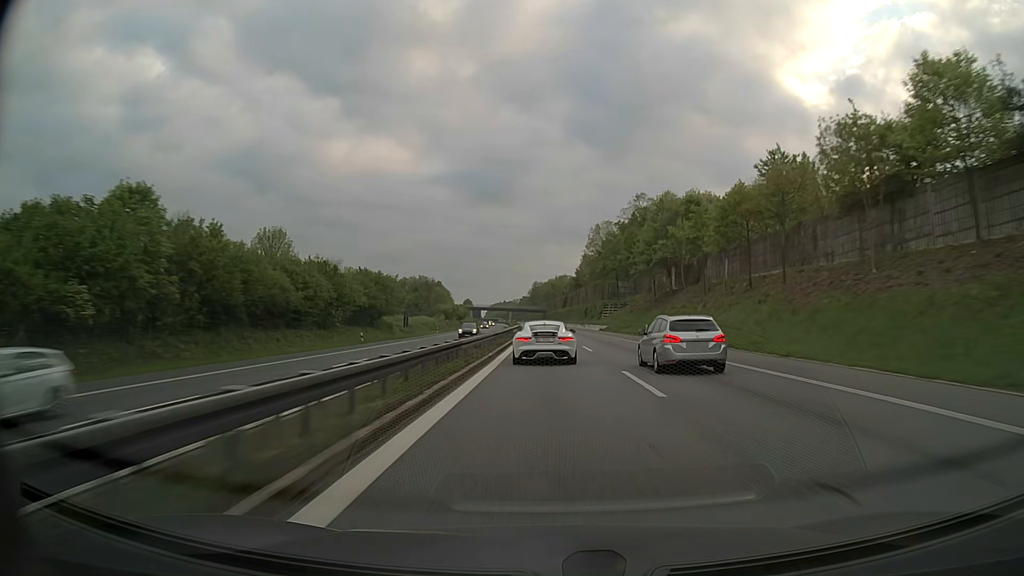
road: motorway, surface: asphalt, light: Day
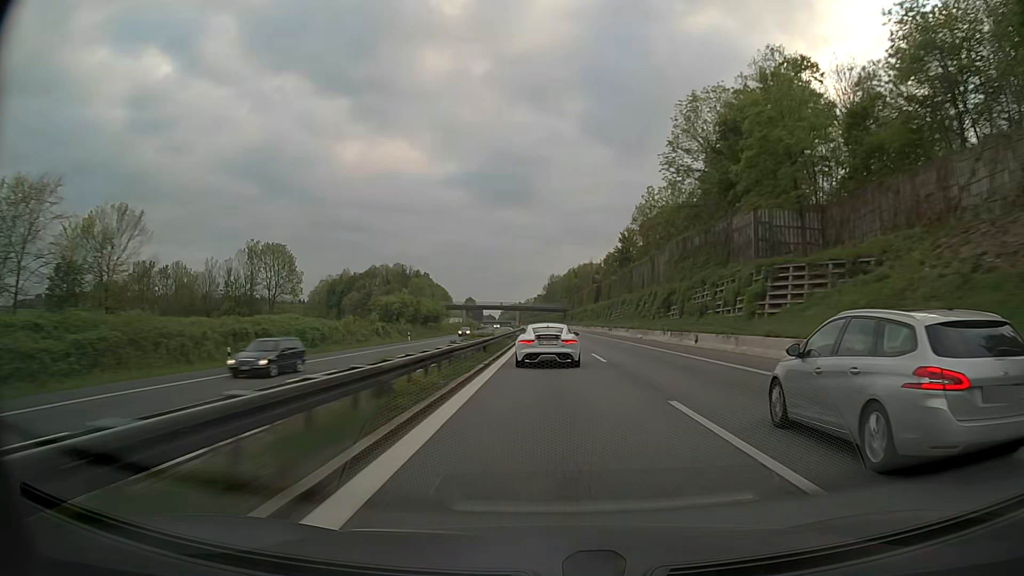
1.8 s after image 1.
(-1.0, +78.2) m; -1°
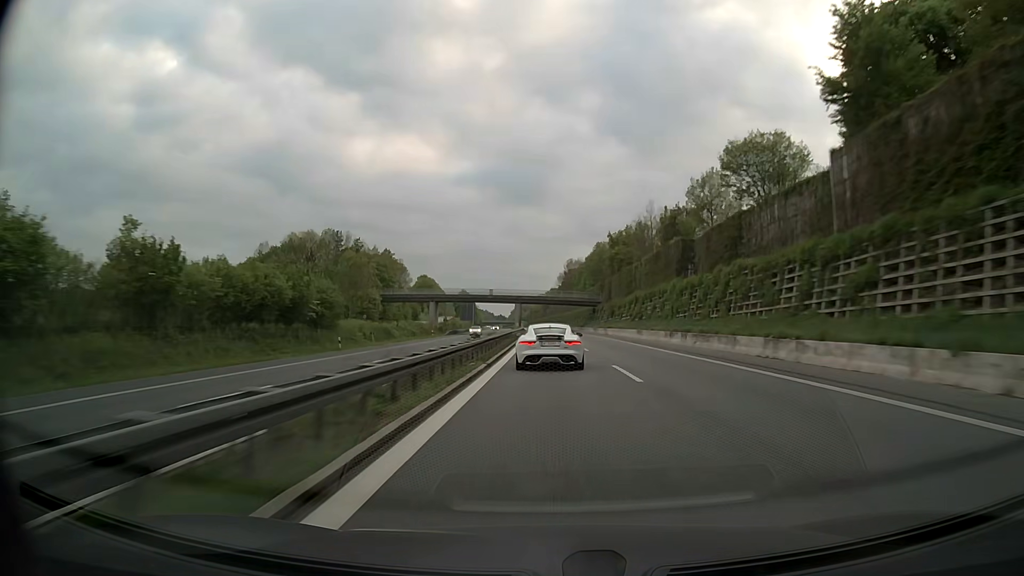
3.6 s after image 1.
(-0.8, +79.8) m; -1°
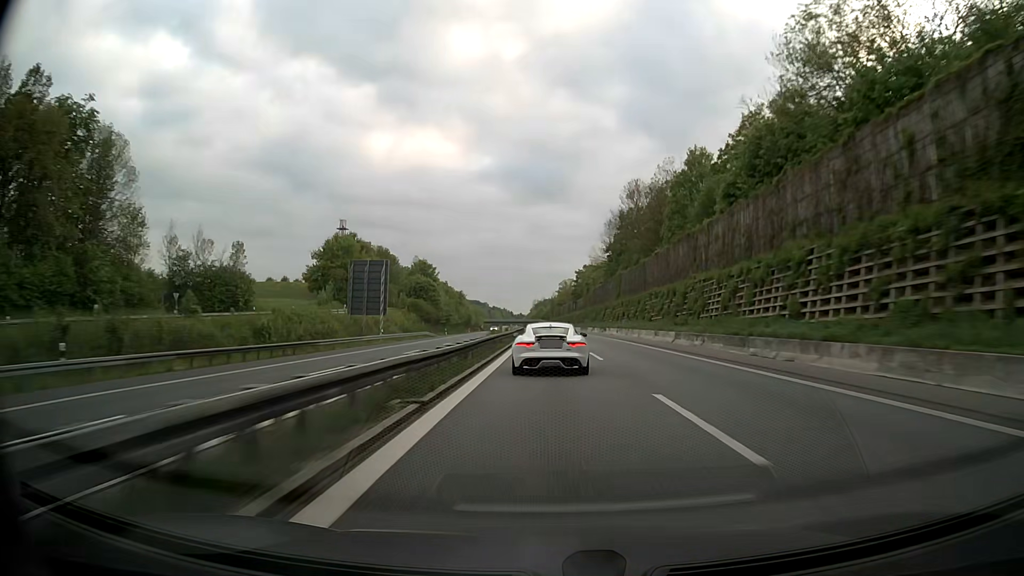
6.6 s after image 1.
(-2.2, +134.3) m; -2°
(0, +10) (0, +20) (0, +30) (0, +40) (0, +50) (0, +60) (-1, +70) (-1, +80) (-1, +90) (-1, +100) m
